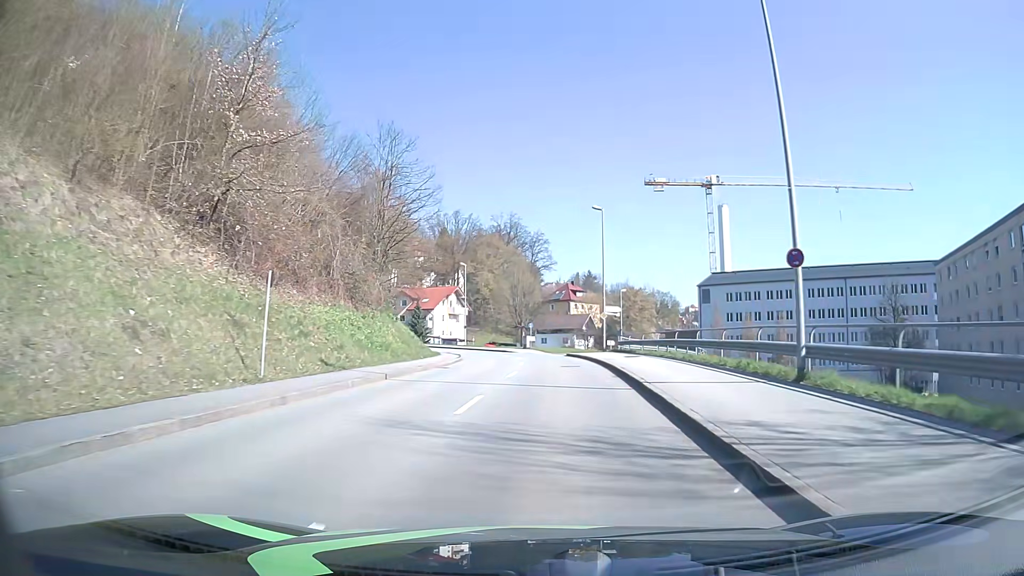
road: tertiary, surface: asphalt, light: Day
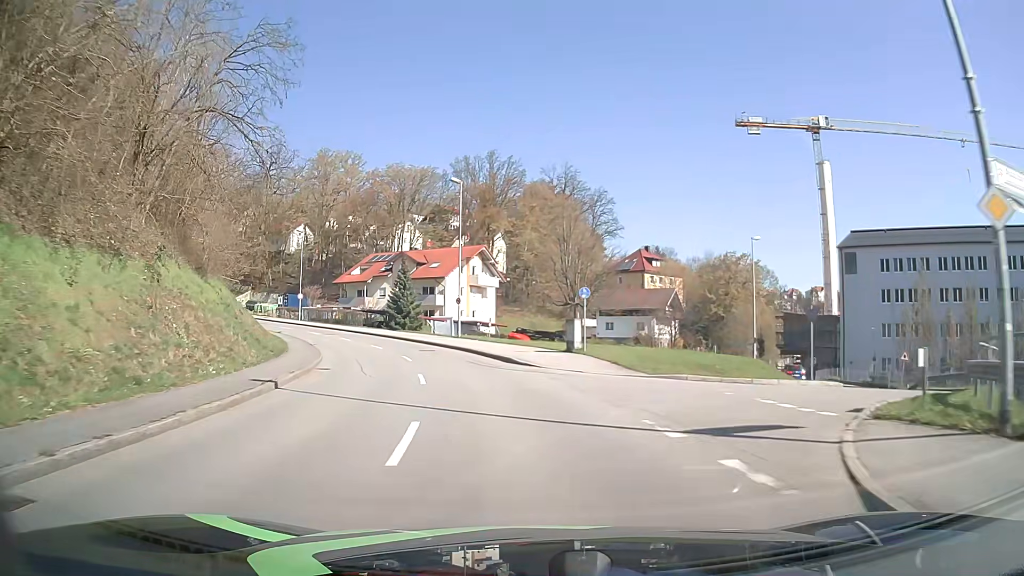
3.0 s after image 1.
(+0.4, +40.1) m; -5°
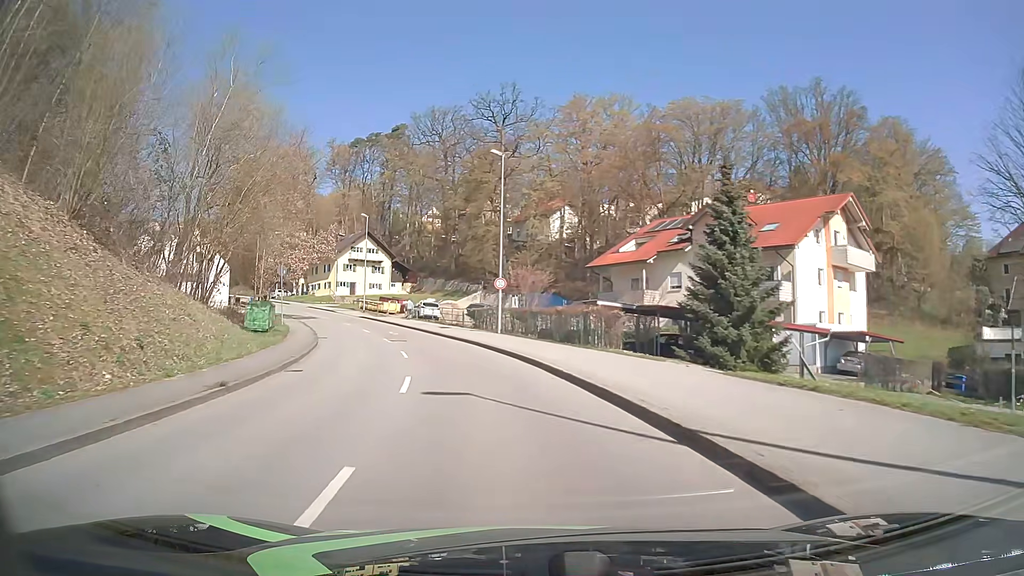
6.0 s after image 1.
(-8.0, +38.7) m; -25°
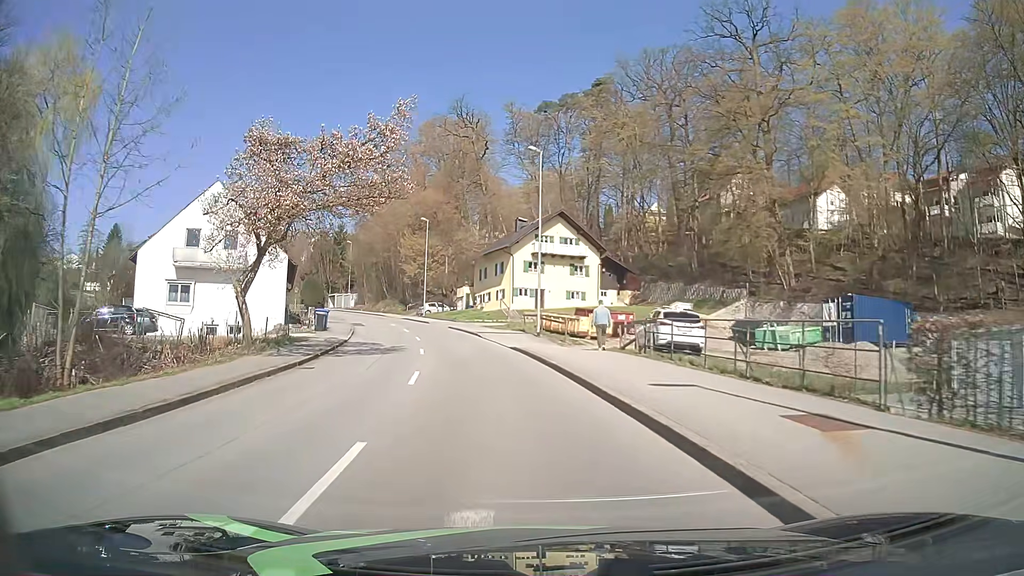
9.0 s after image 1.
(-5.9, +34.1) m; -19°
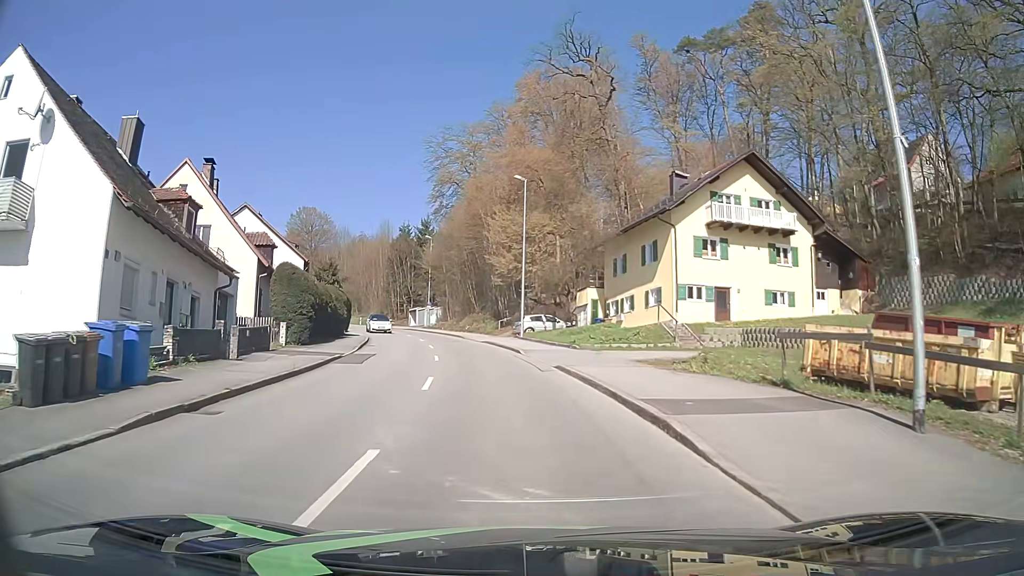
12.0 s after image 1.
(-2.9, +27.1) m; -11°
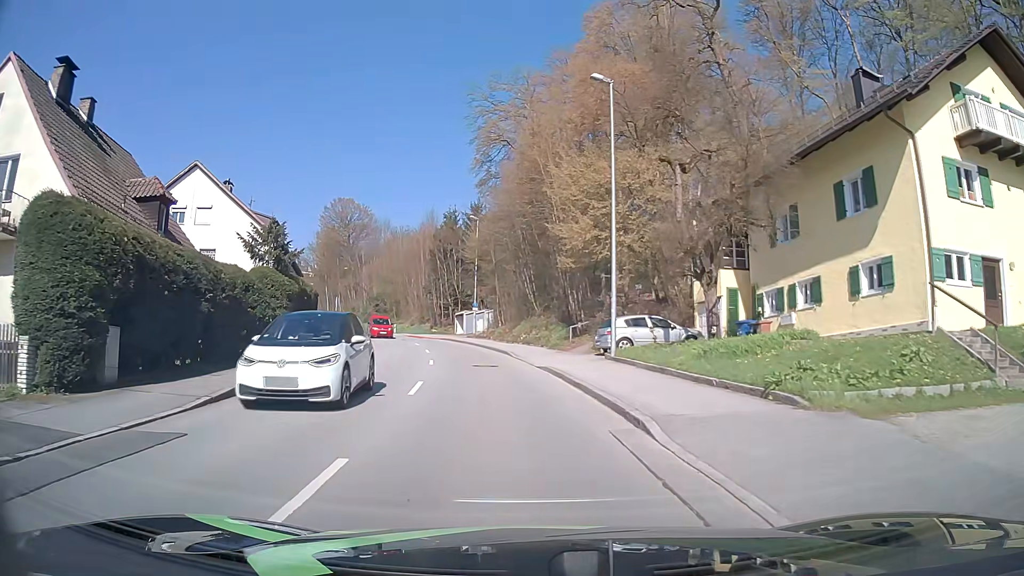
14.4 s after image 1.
(-0.7, +18.4) m; -5°
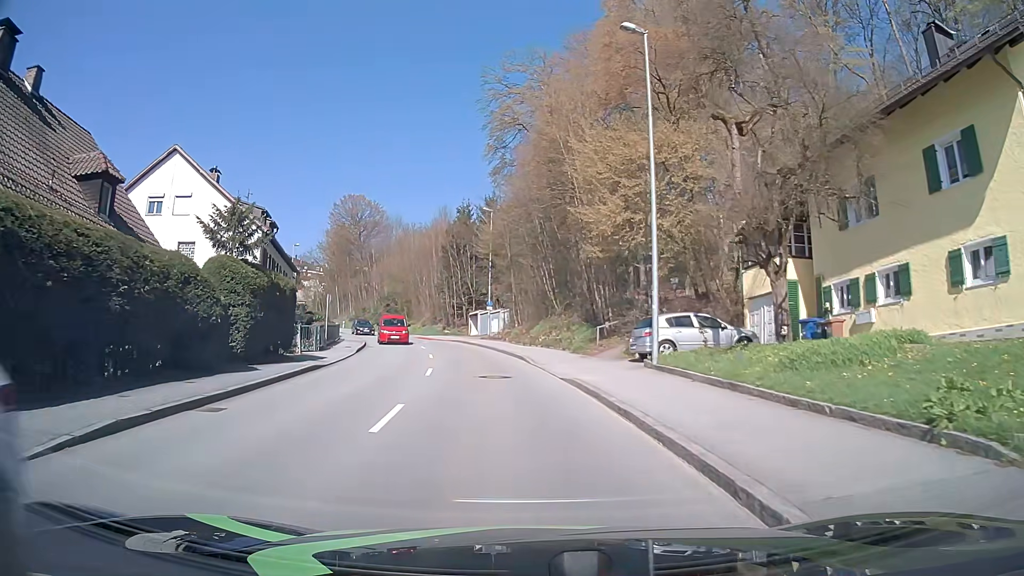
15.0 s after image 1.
(-0.1, +4.4) m; -2°
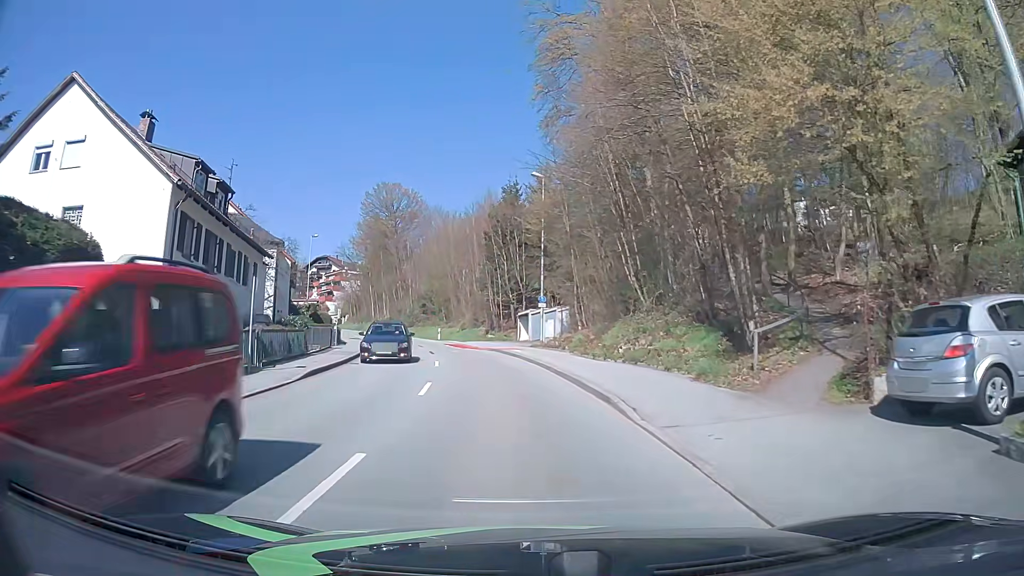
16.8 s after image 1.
(-0.5, +13.3) m; -5°
(0, +10) (-1, +20) (-3, +30) (-5, +40) (-7, +49) (-10, +59) (-14, +68) (-18, +77) (-23, +86) (-27, +95) m
